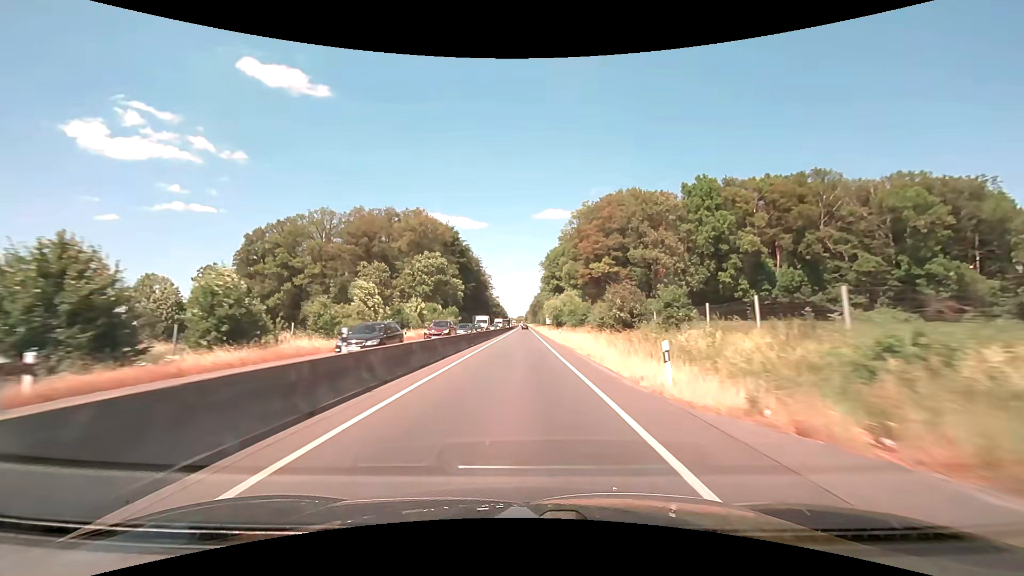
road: trunk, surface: asphalt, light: Day
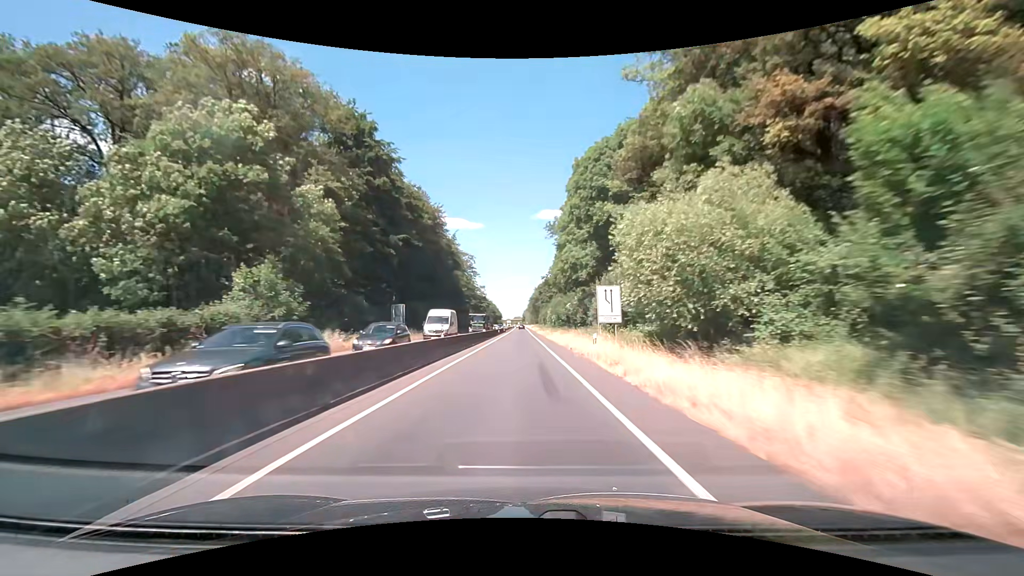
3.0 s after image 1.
(+0.2, +71.9) m; 0°
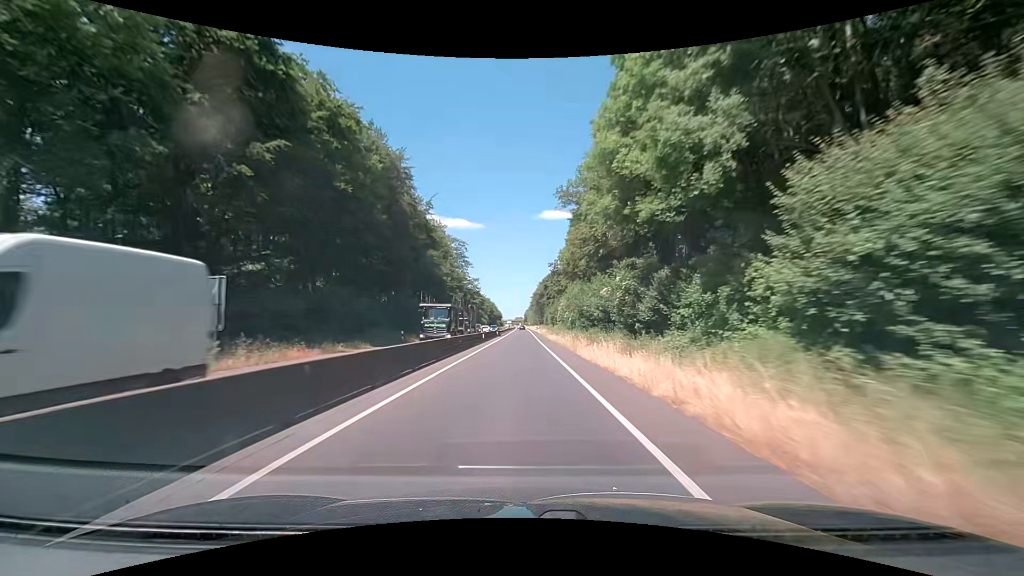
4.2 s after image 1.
(0.0, +29.5) m; -1°
(0, +10) (0, +20) (0, +30) (0, +40) (0, +50) (0, +60) (0, +70) (0, +80) (0, +90) (0, +100) m
